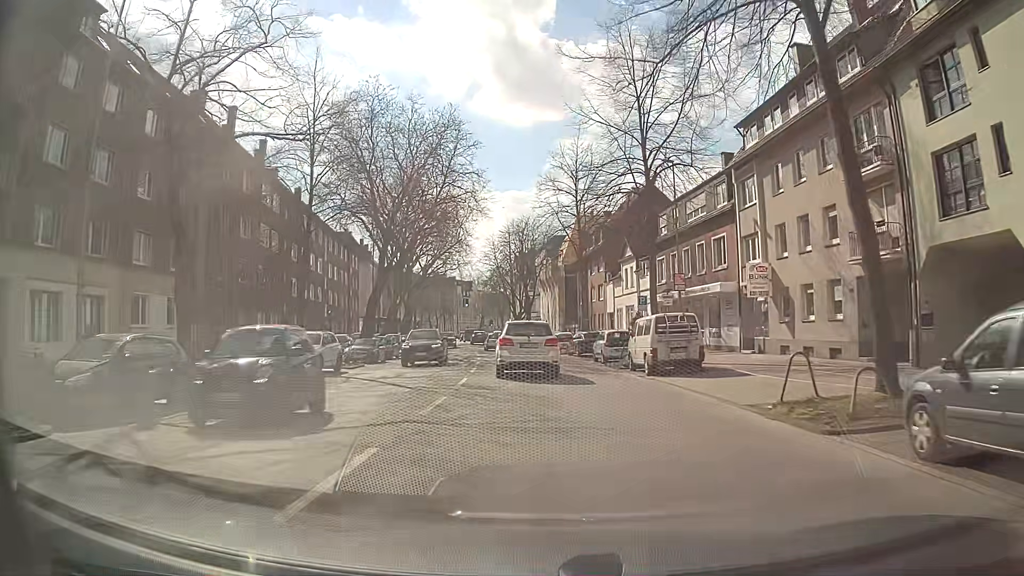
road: secondary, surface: asphalt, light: Day
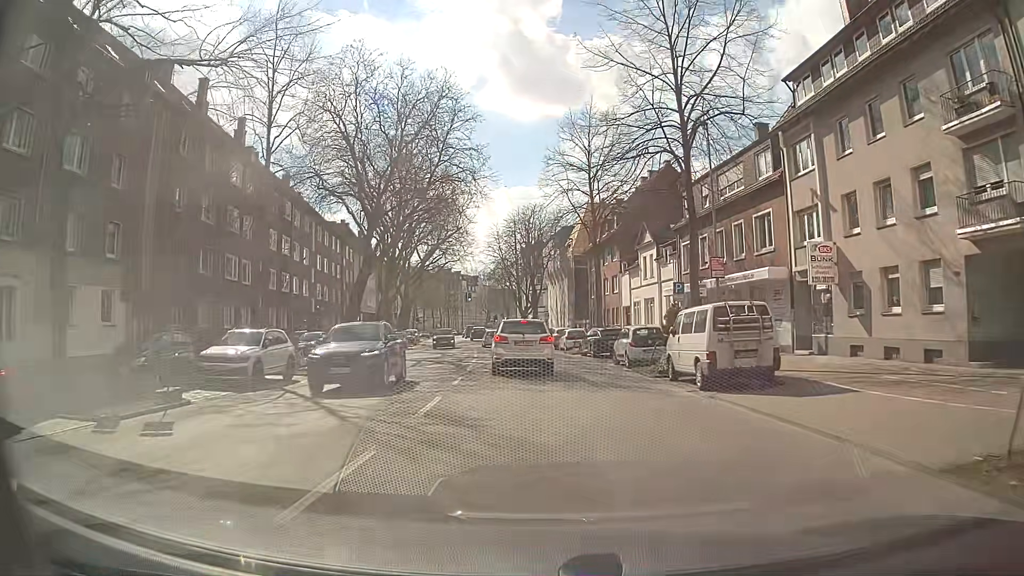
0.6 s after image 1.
(0.0, +6.4) m; 0°
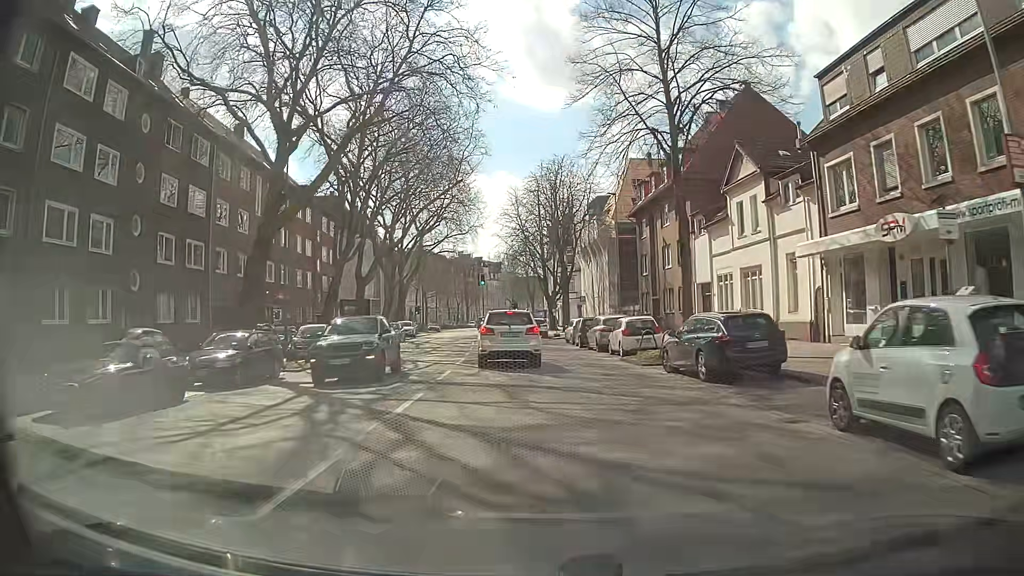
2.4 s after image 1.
(-0.4, +19.2) m; -3°
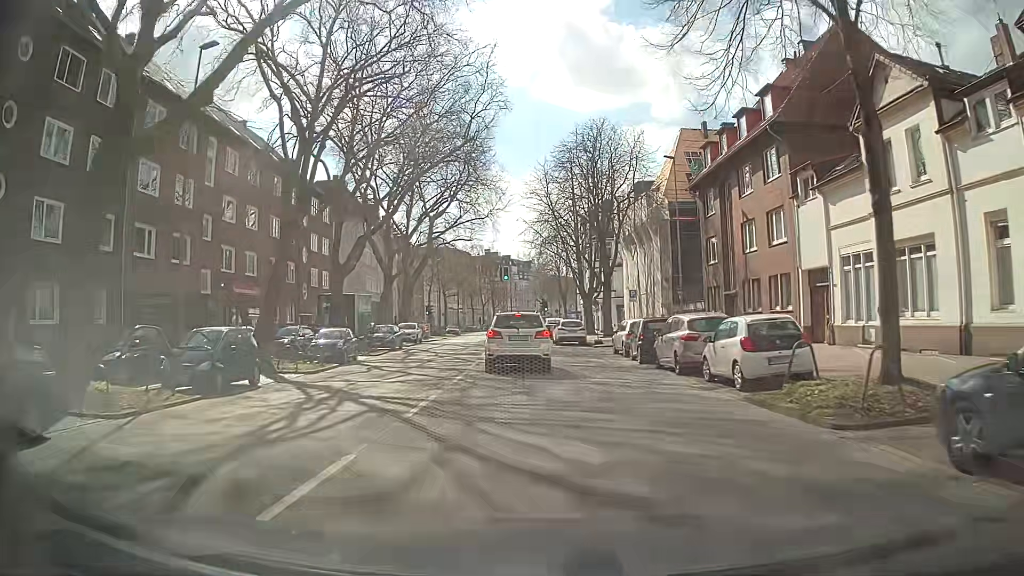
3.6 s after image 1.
(-0.3, +12.0) m; -3°
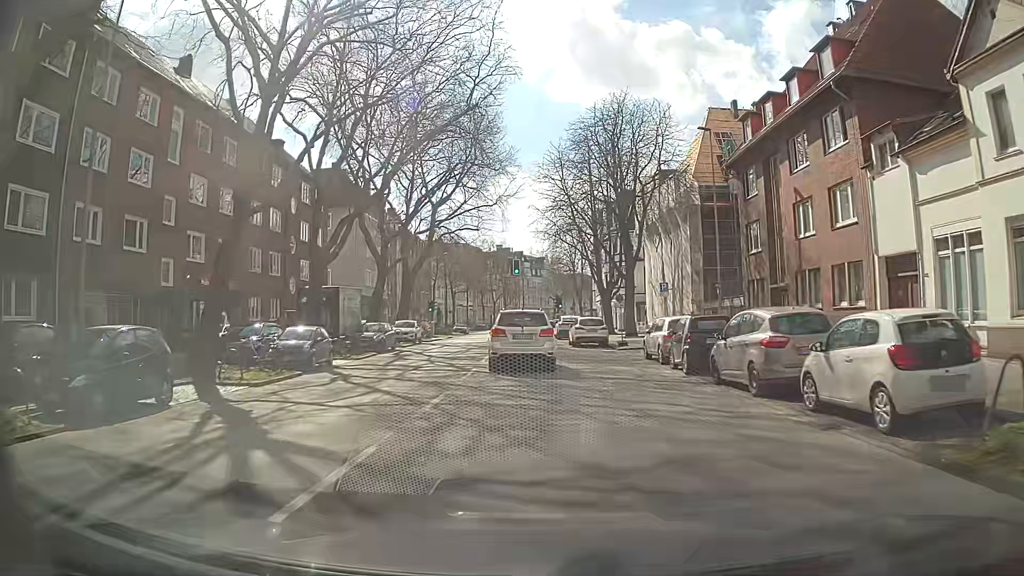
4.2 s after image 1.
(-0.1, +5.5) m; -1°
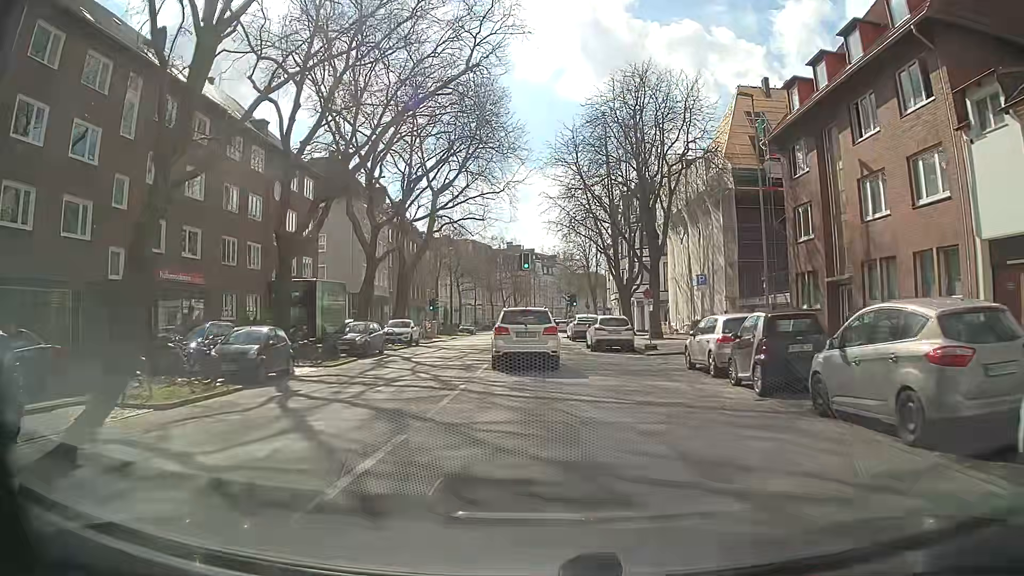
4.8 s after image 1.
(-0.1, +5.3) m; -2°
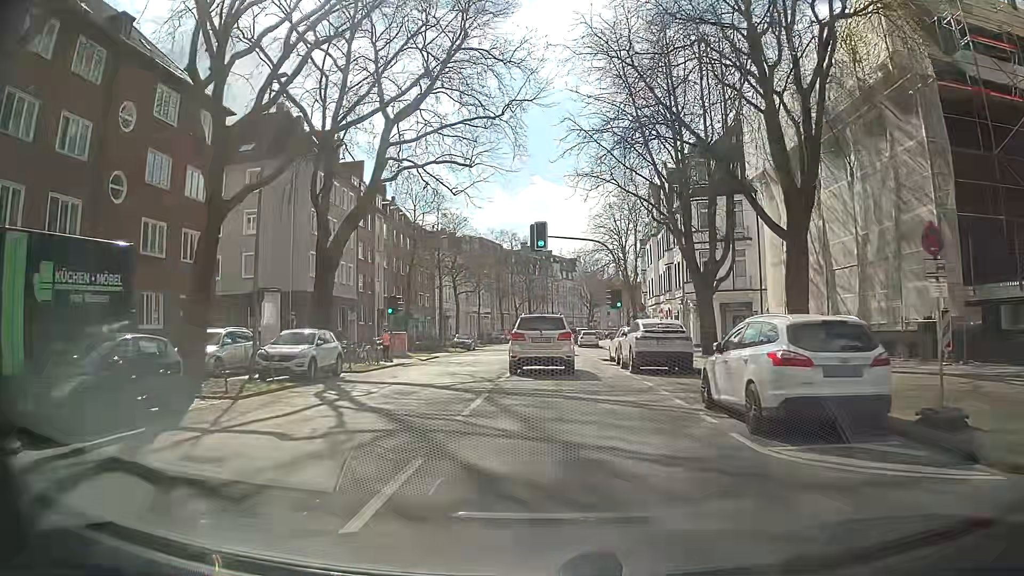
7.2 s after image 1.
(-0.1, +19.9) m; 0°
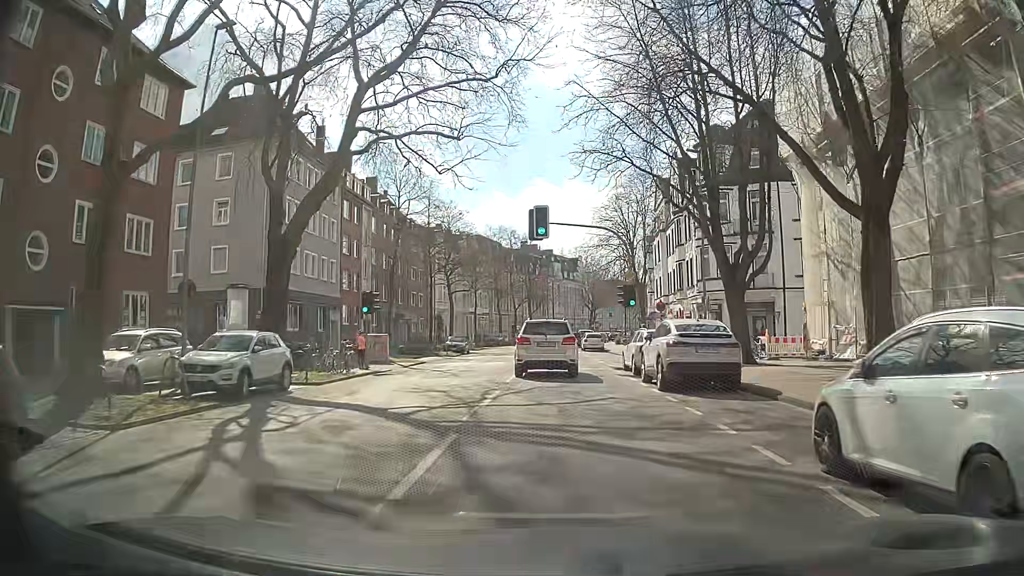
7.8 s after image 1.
(0.0, +4.9) m; 0°
